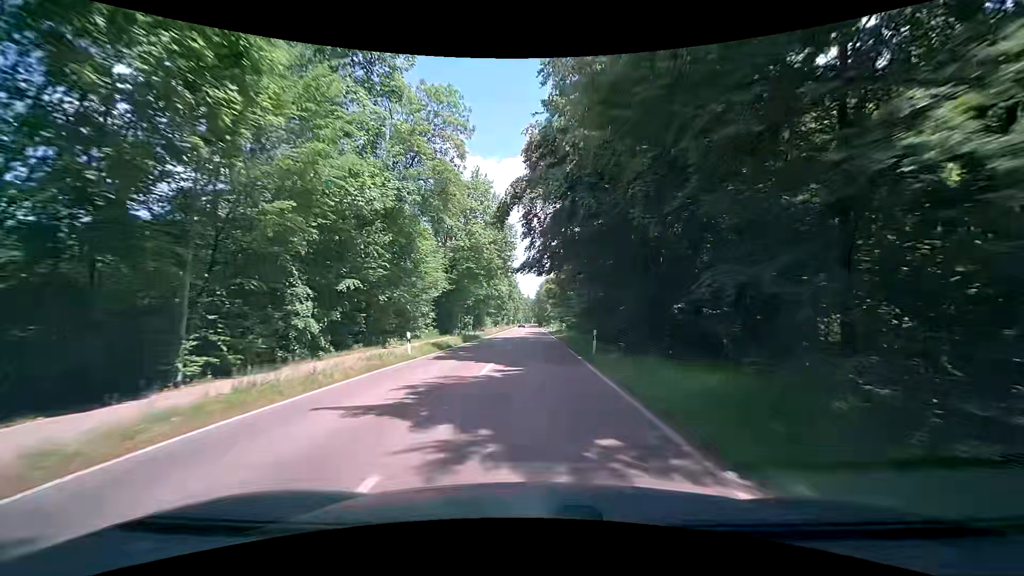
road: tertiary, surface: asphalt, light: Day
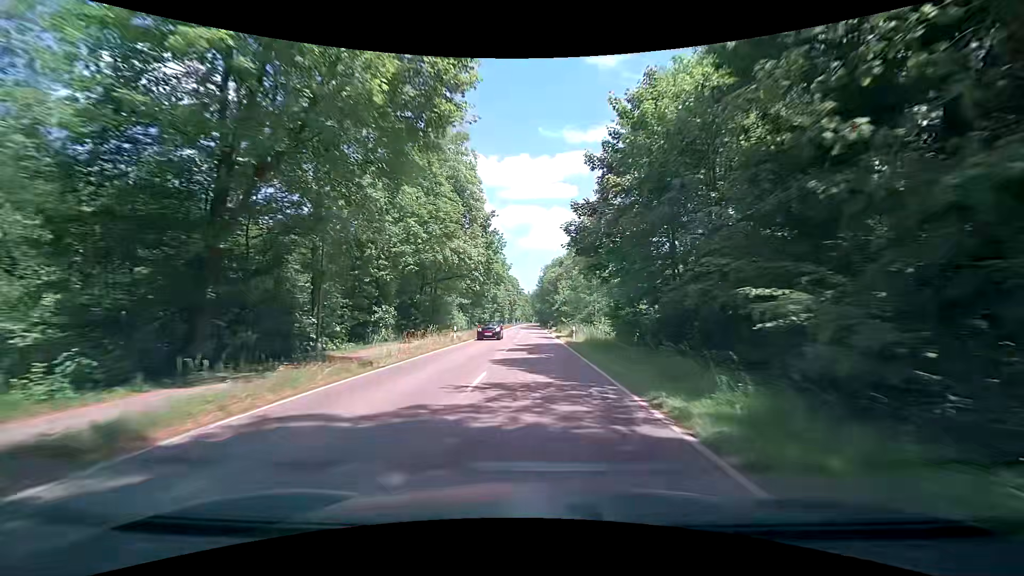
(-0.5, +39.3) m; -1°
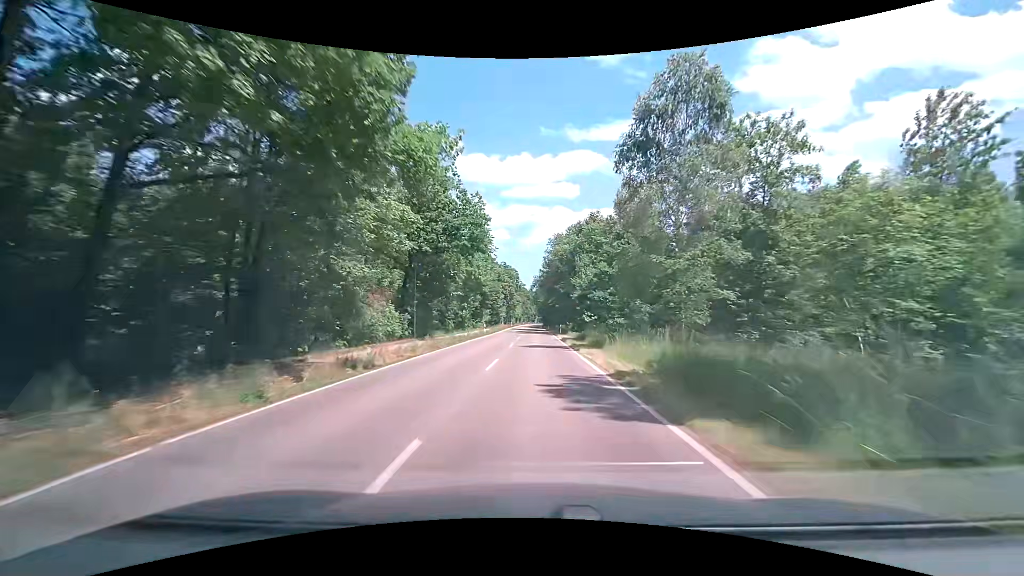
(+0.1, +31.6) m; 0°
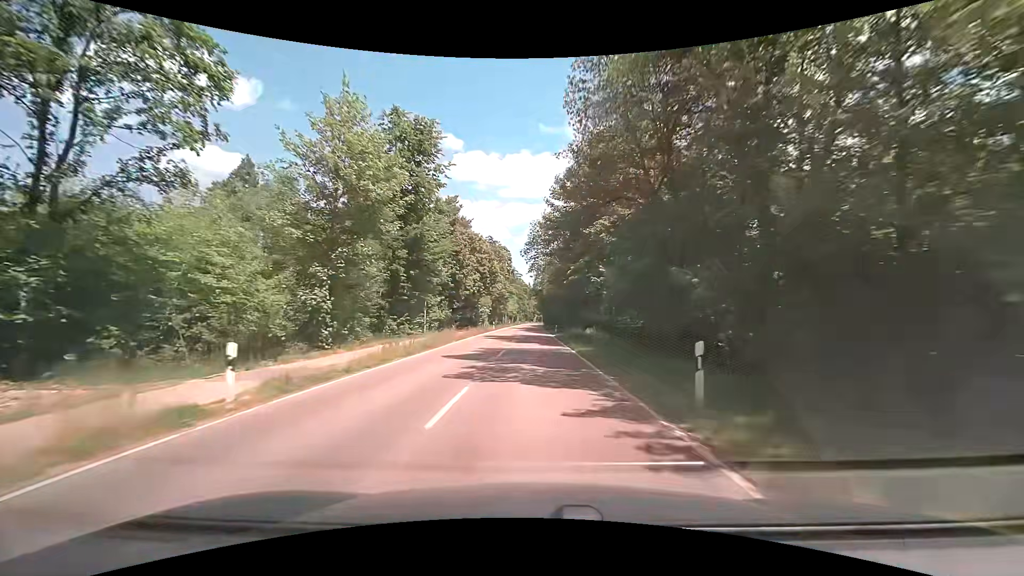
(-0.2, +43.3) m; 0°
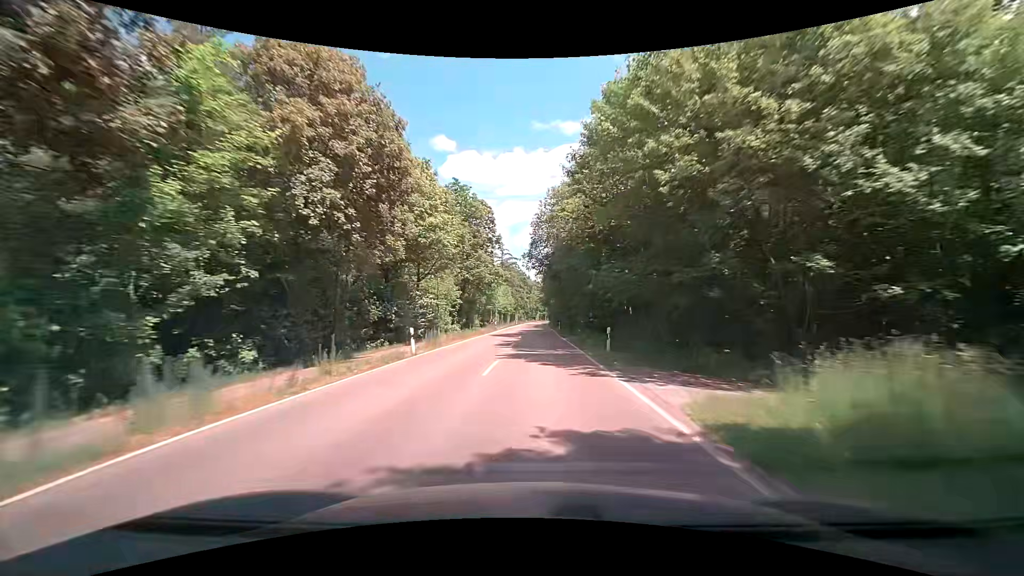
(-0.1, +42.5) m; 0°
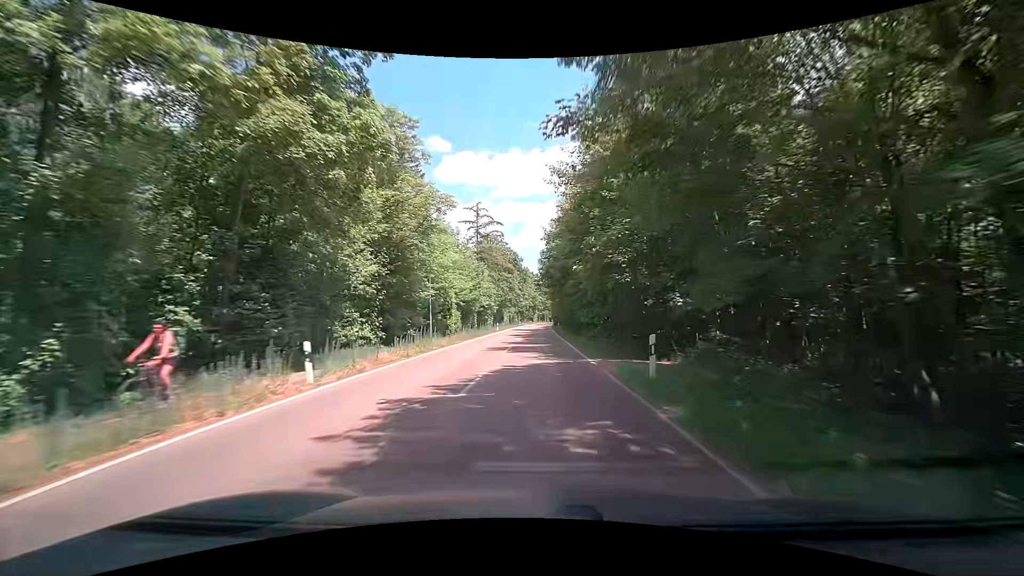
(+0.2, +50.4) m; 0°
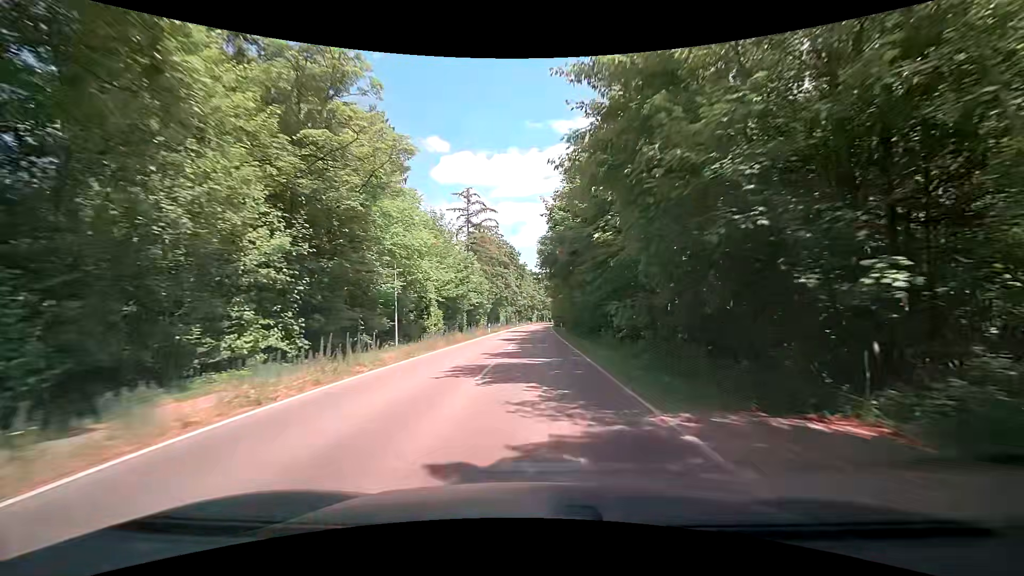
(+0.1, +9.7) m; 0°
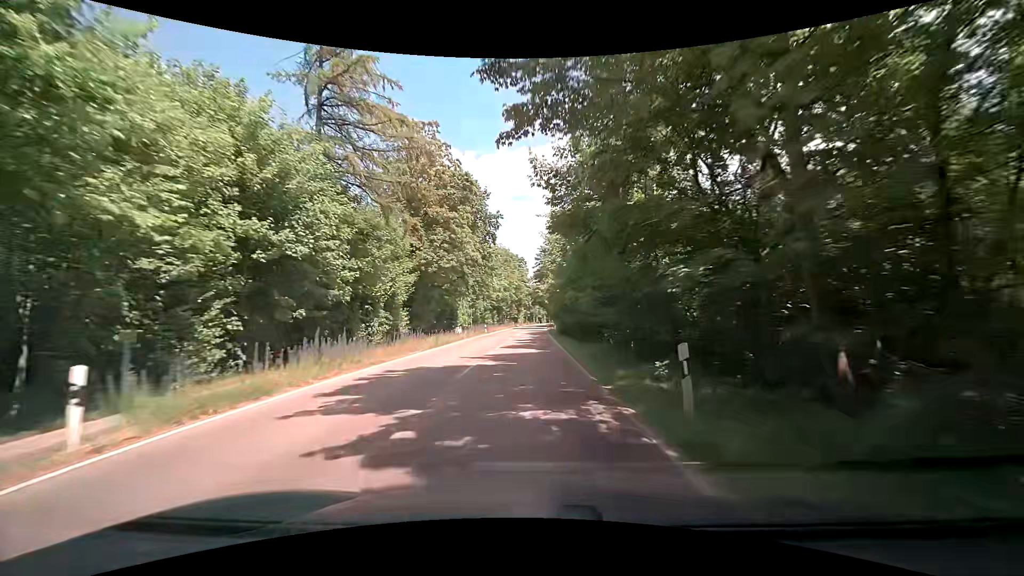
(+1.0, +47.3) m; +1°
(0, +10) (0, +20) (0, +30) (0, +40) (+1, +50) (+1, +60) (+1, +70) (+1, +80) (+2, +90) (+2, +100) m
